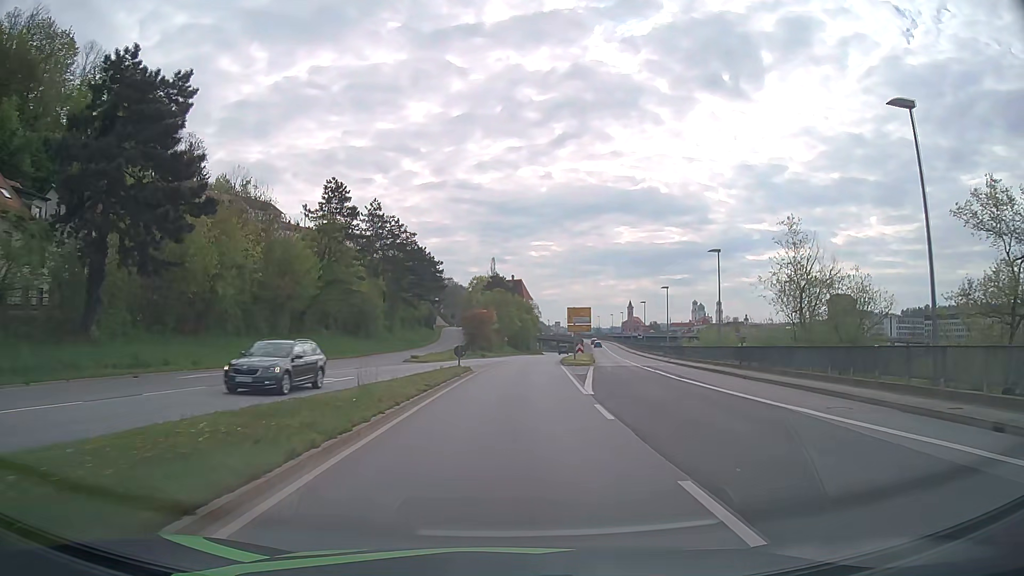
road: primary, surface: asphalt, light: Day
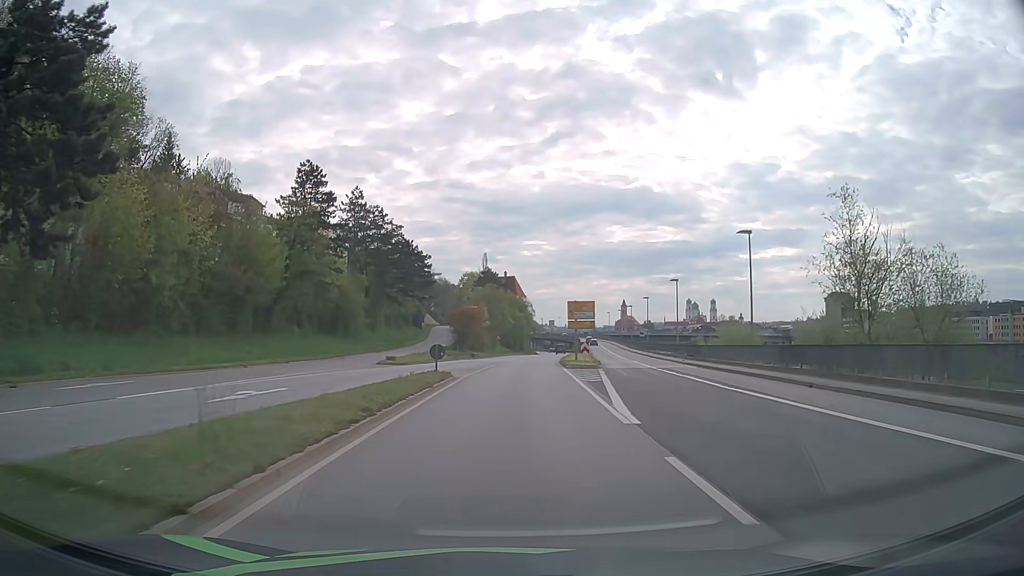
(+0.1, +7.6) m; +1°
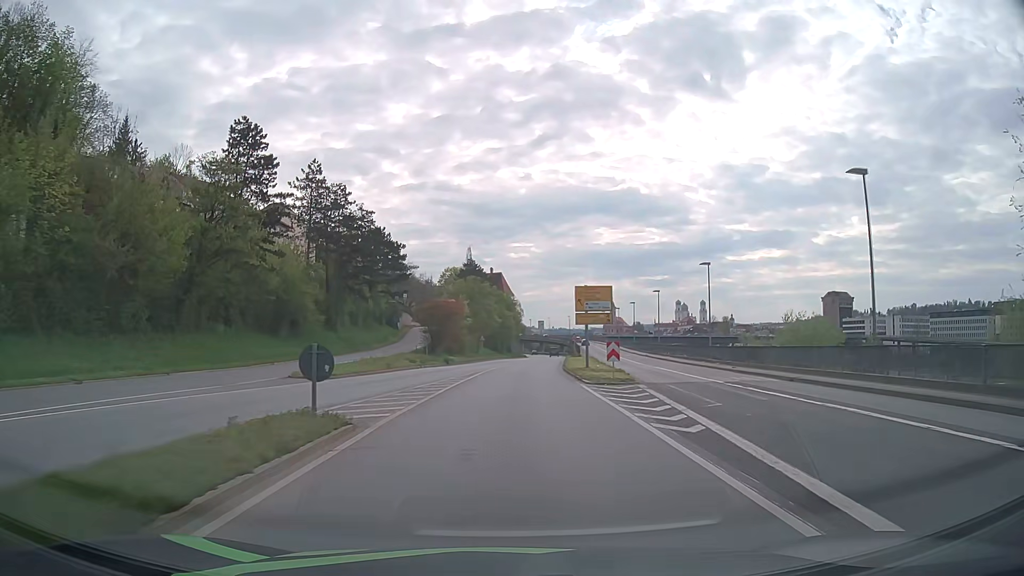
(+0.1, +15.3) m; +1°
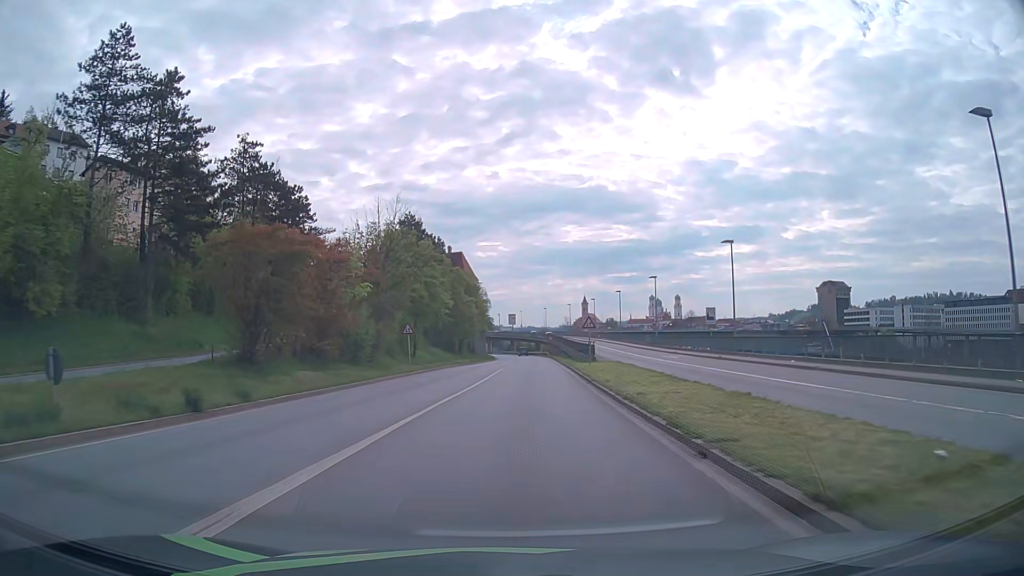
(+1.2, +38.3) m; +3°
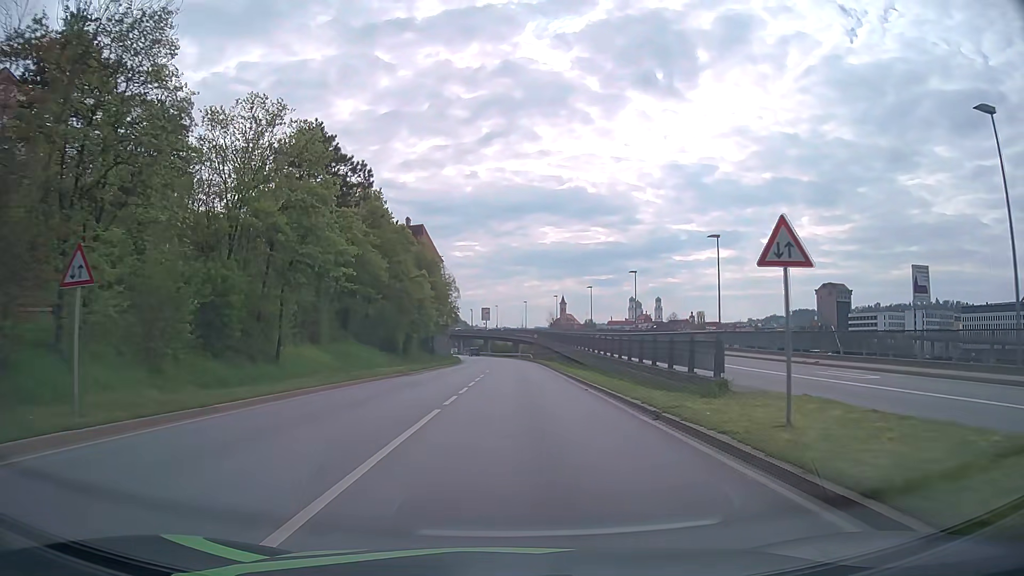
(+0.6, +30.6) m; +2°
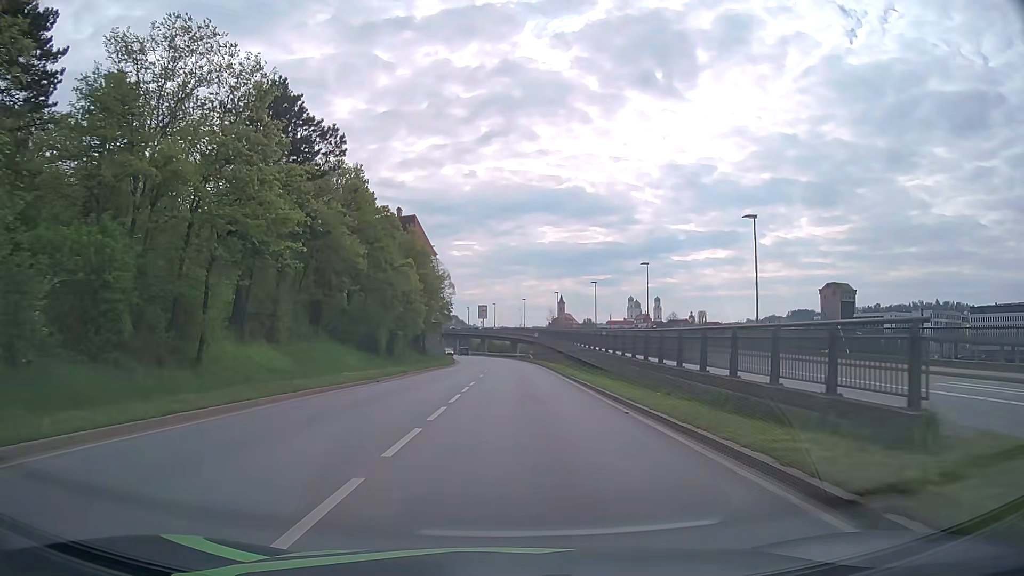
(0.0, +7.6) m; 0°
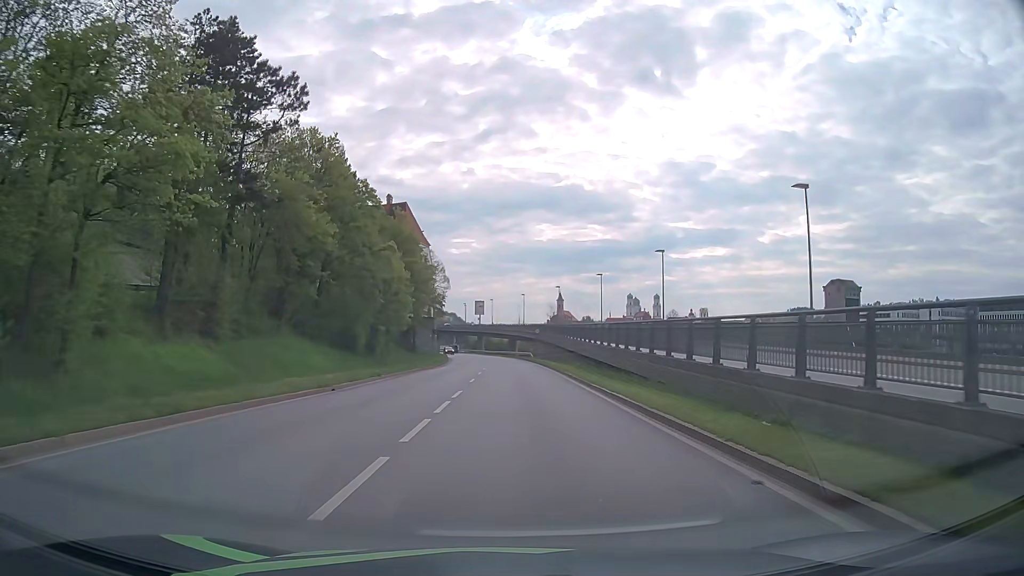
(0.0, +7.6) m; 0°
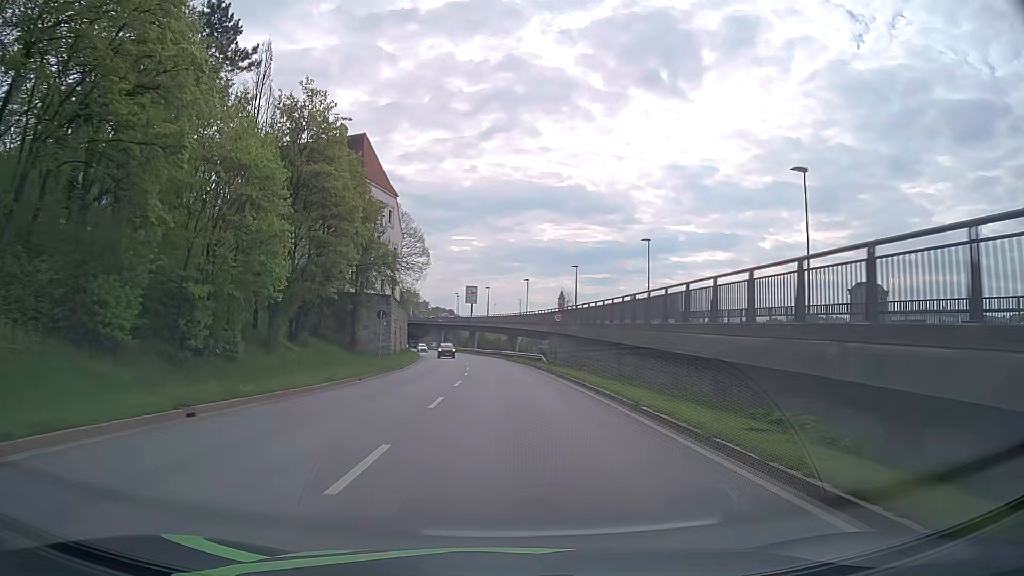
(-0.1, +30.7) m; 0°
(0, +10) (0, +20) (0, +30) (-1, +40) (-1, +50) (-2, +60) (-3, +70) (-4, +80) (-5, +90) (-7, +100) m
